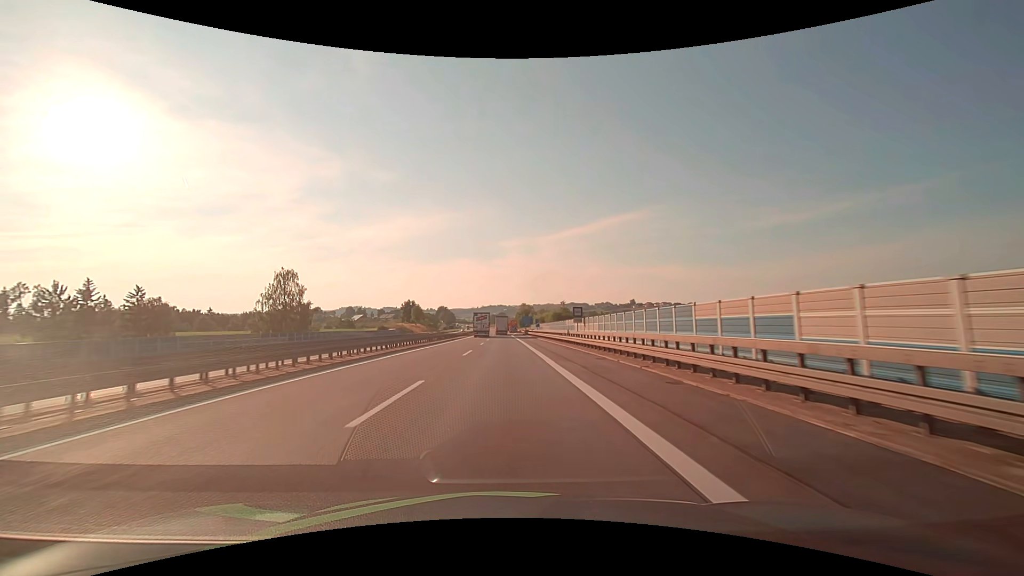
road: motorway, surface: asphalt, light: Day
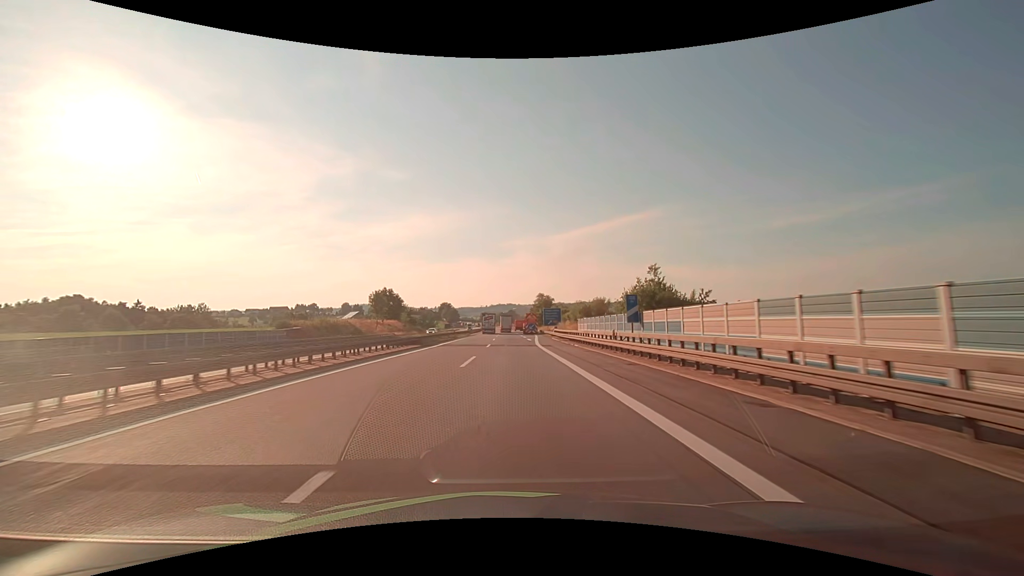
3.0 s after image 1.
(-0.9, +62.8) m; -1°
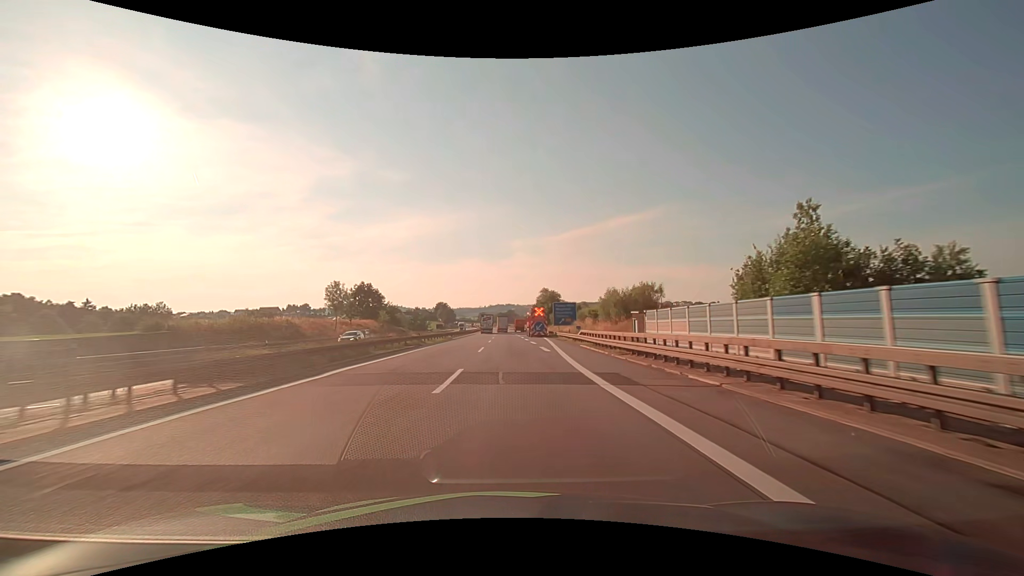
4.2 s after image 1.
(0.0, +24.8) m; 0°
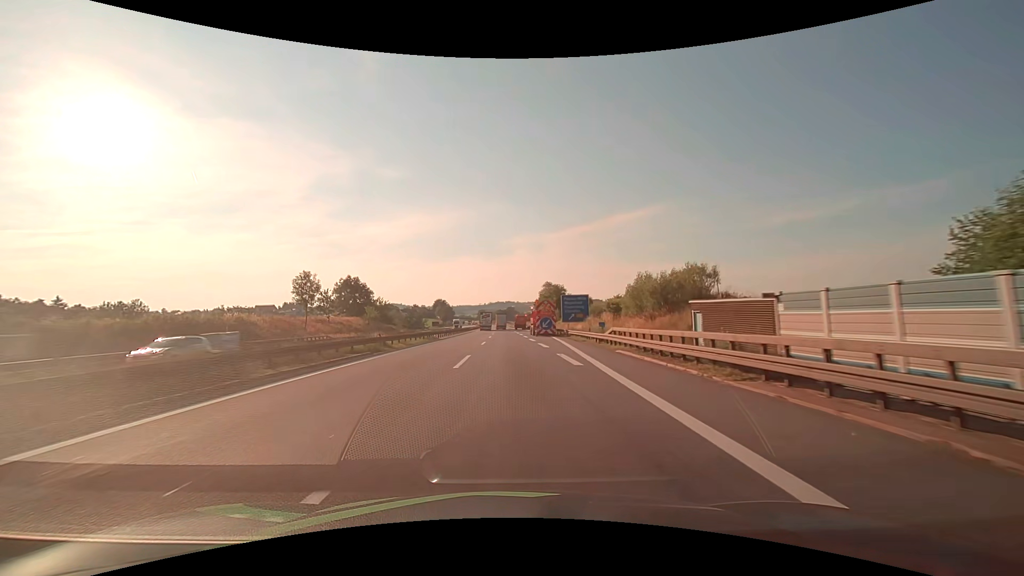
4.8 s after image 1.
(0.0, +12.3) m; 0°
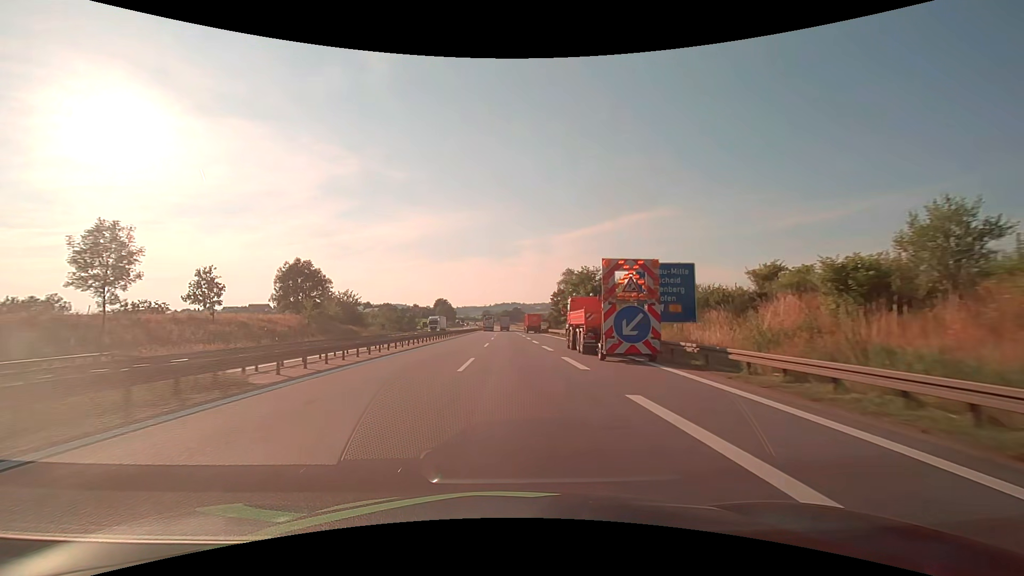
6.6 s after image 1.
(-0.2, +36.4) m; -1°
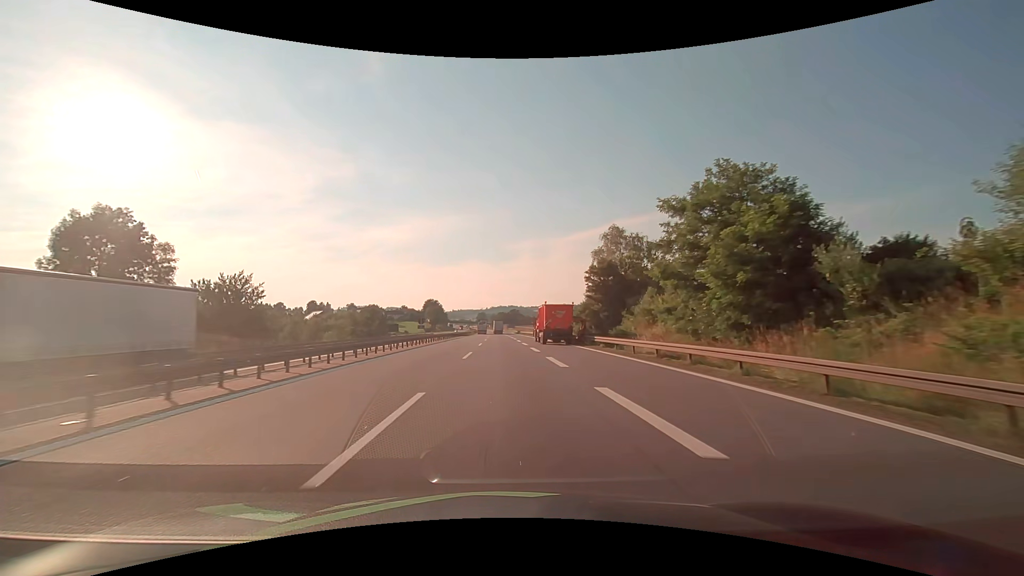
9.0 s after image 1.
(+0.1, +46.4) m; 0°
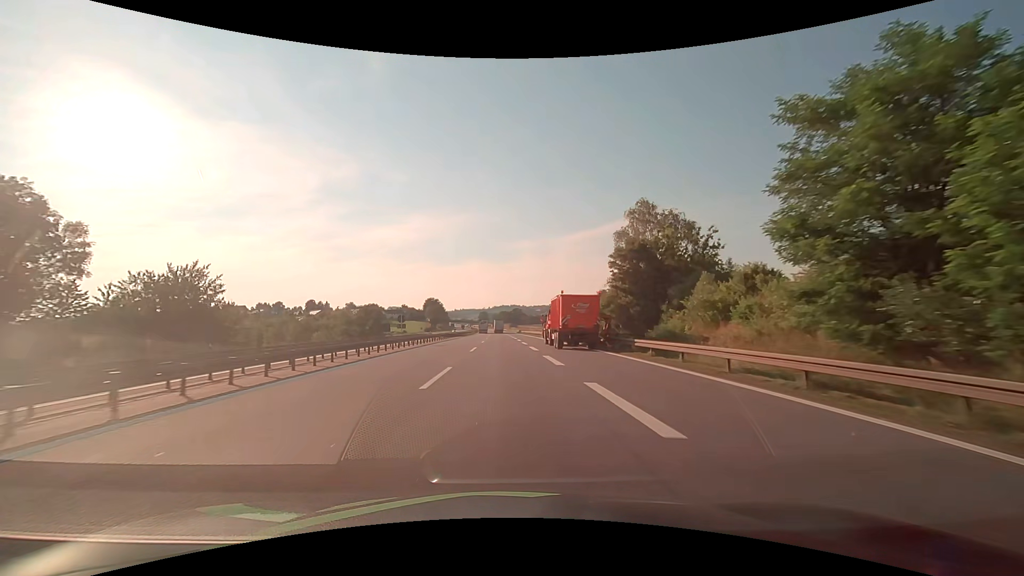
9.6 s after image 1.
(0.0, +11.4) m; 0°
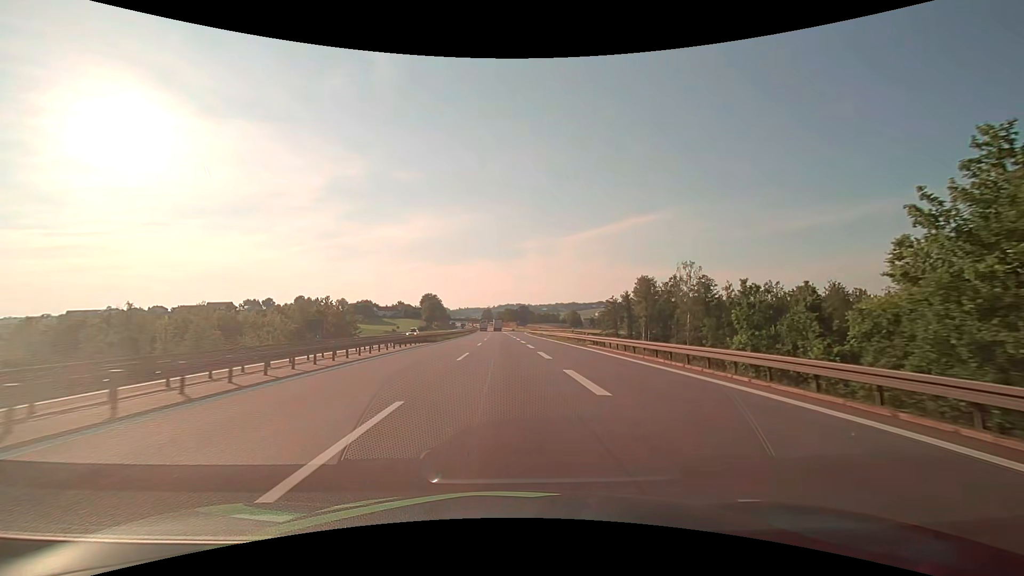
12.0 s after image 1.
(-0.5, +44.0) m; 0°
(0, +10) (0, +20) (+1, +30) (+2, +40) (+2, +50) (+2, +60) (+3, +70) (+2, +80) (+2, +90) (+2, +100) m
